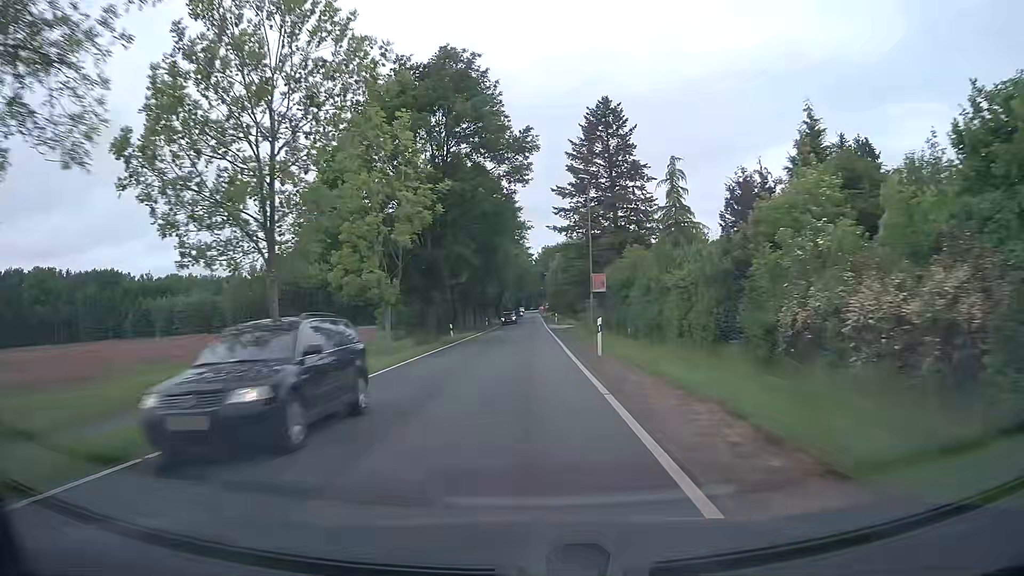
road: tertiary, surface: asphalt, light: Day
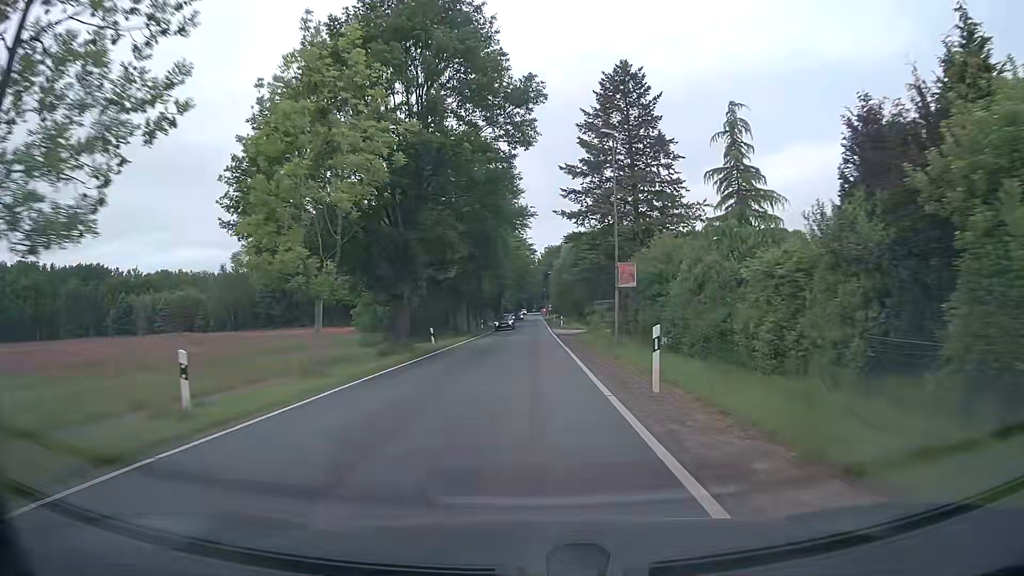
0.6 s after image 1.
(-0.1, +9.5) m; -1°
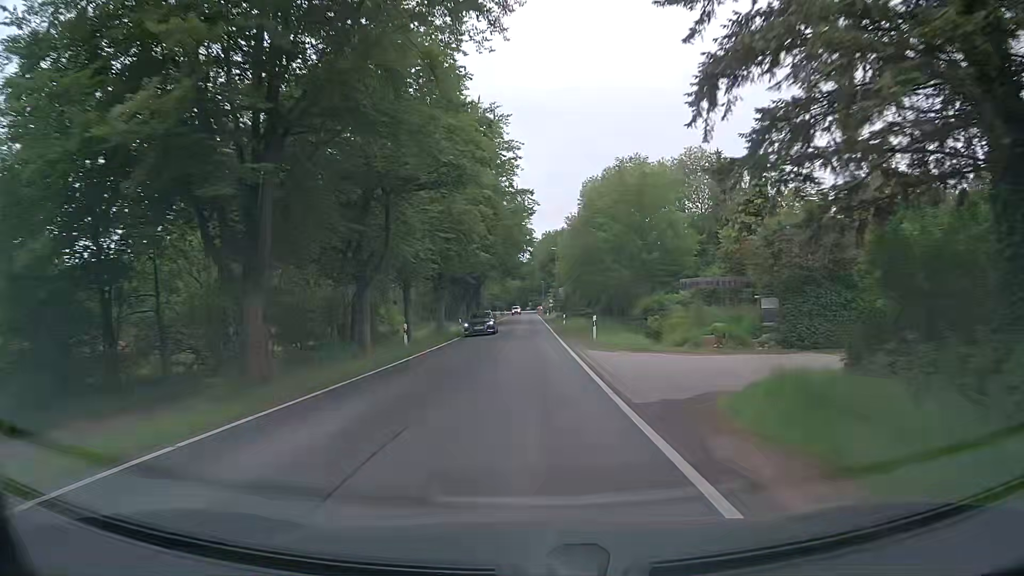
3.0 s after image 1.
(+0.3, +38.4) m; +1°
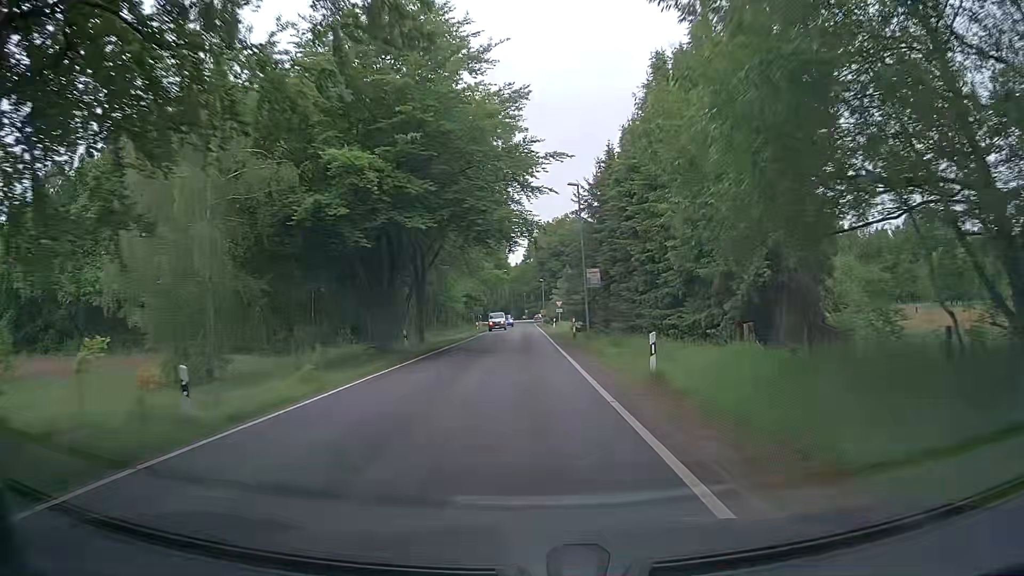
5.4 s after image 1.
(+0.1, +39.6) m; 0°
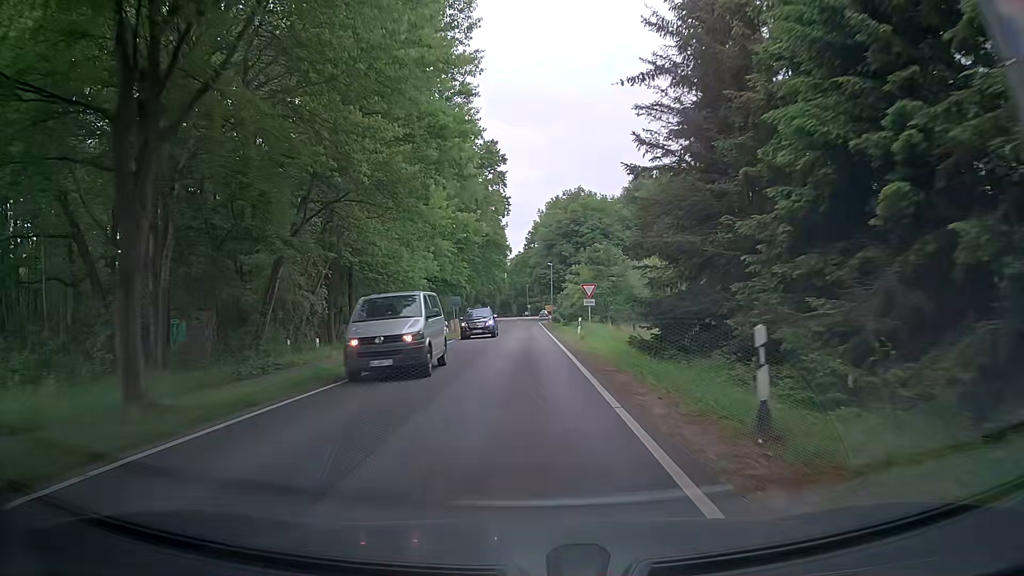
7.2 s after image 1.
(0.0, +29.9) m; 0°
(0, +10) (0, +20) (0, +30) (0, +40) (0, +50) (0, +60) (0, +70) (0, +80) (0, +90) (0, +100) m
